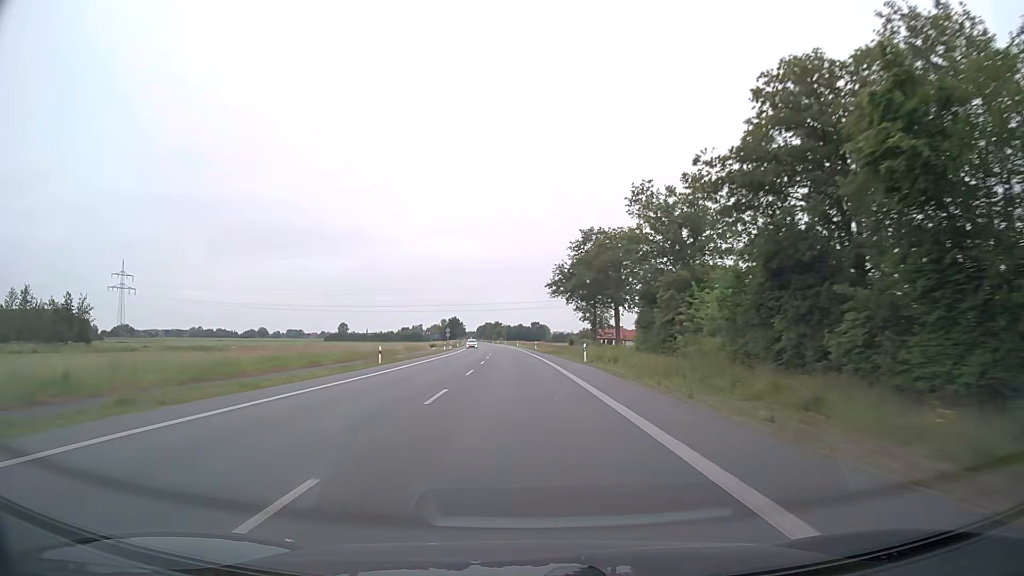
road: primary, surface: asphalt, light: Day
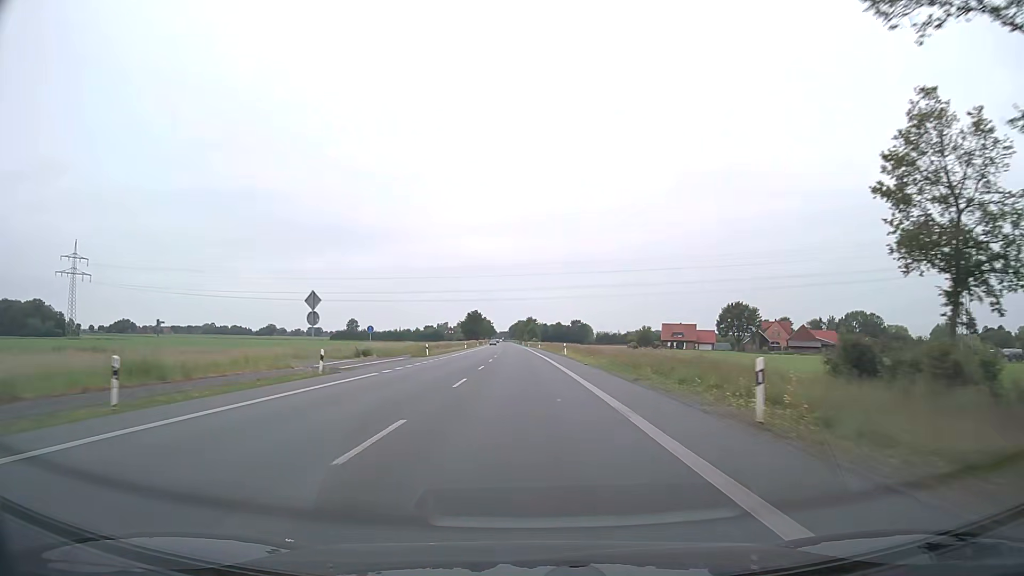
(-2.0, +78.9) m; -3°
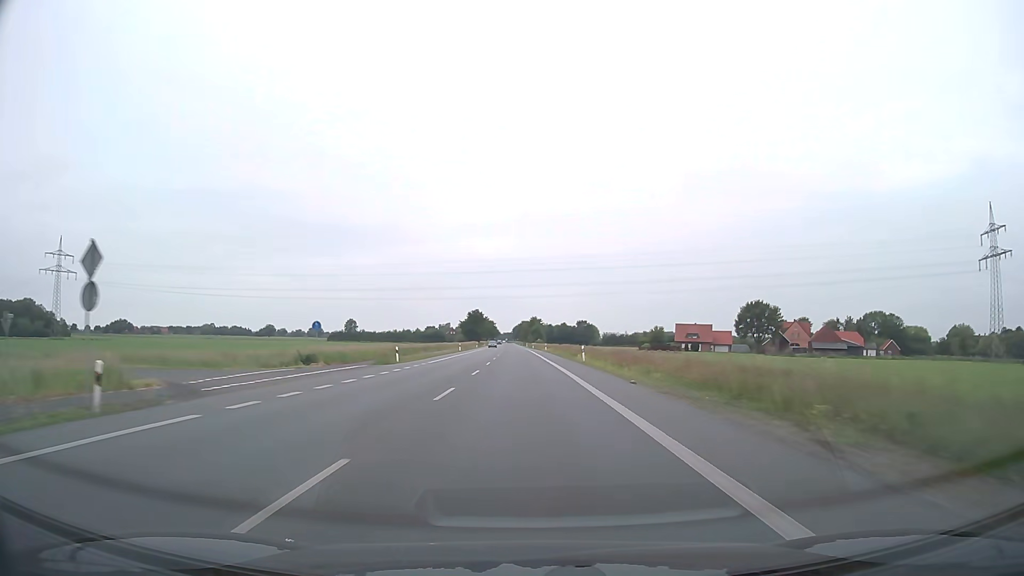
(0.0, +15.8) m; 0°
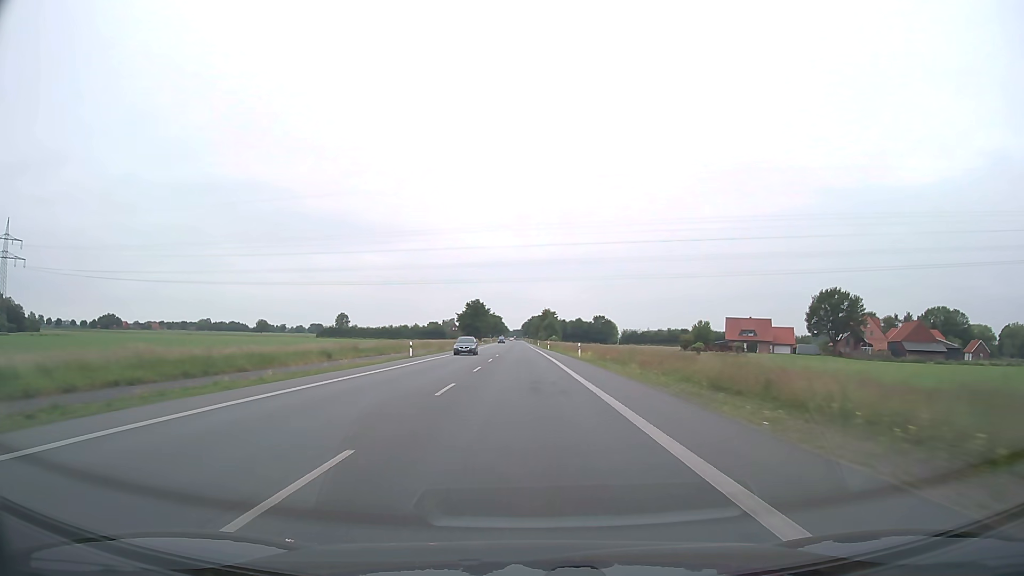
(-0.3, +47.4) m; -1°
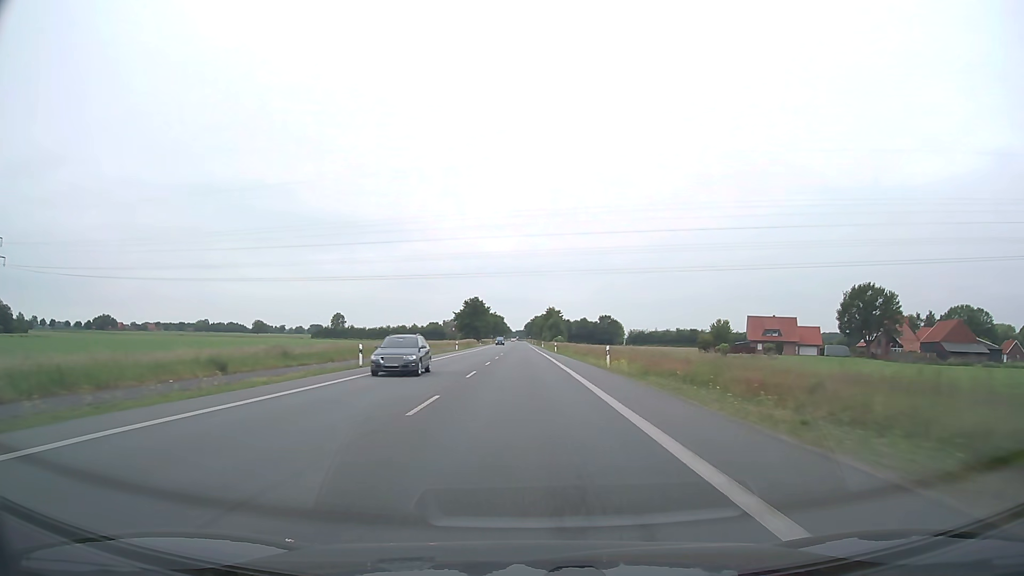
(0.0, +15.8) m; 0°
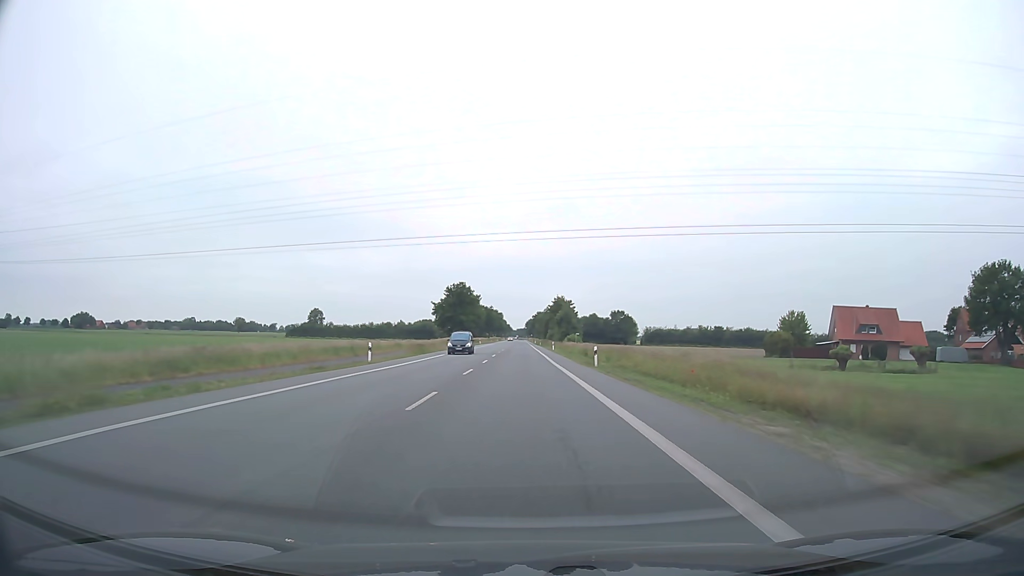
(-0.1, +47.4) m; 0°
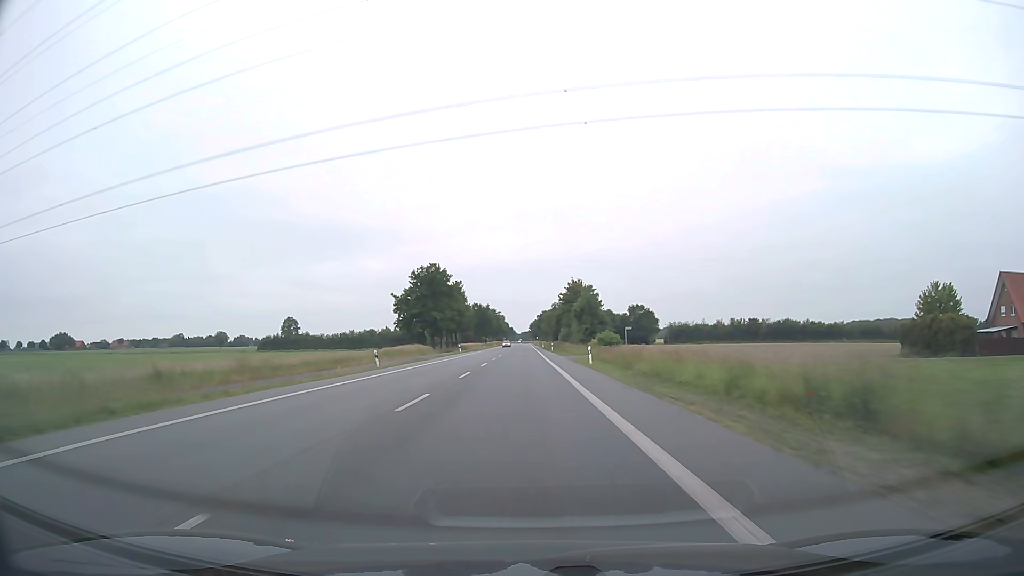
(+0.1, +47.4) m; 0°
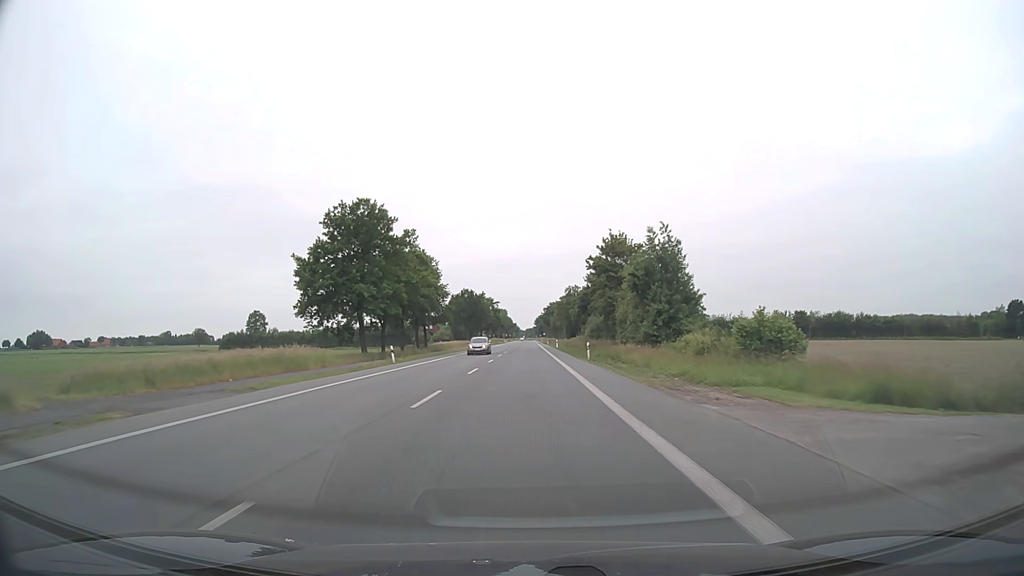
(-0.2, +47.4) m; 0°
(0, +10) (0, +20) (0, +30) (0, +40) (0, +50) (0, +60) (0, +70) (0, +80) (0, +90) (0, +100) m
